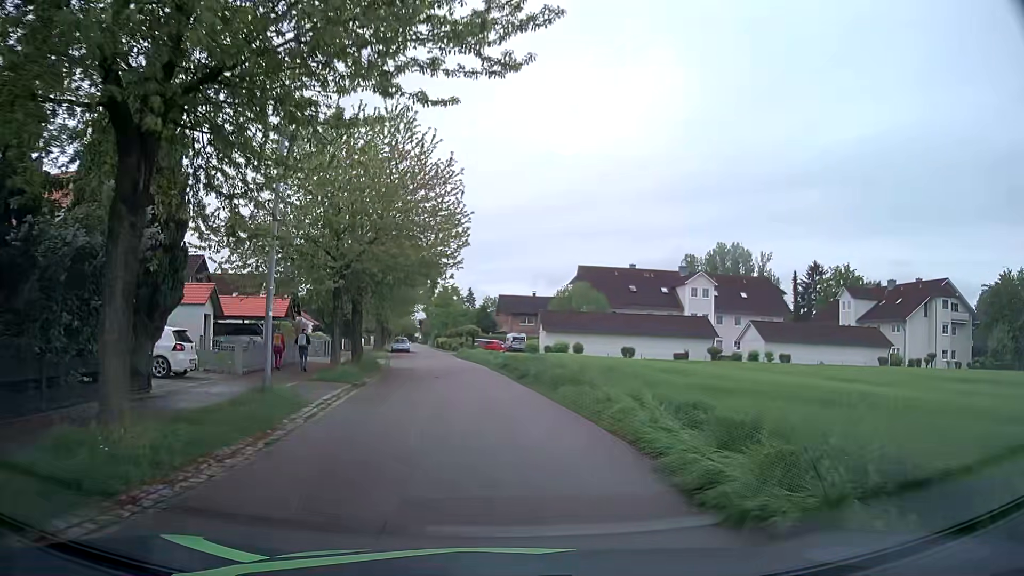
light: Day
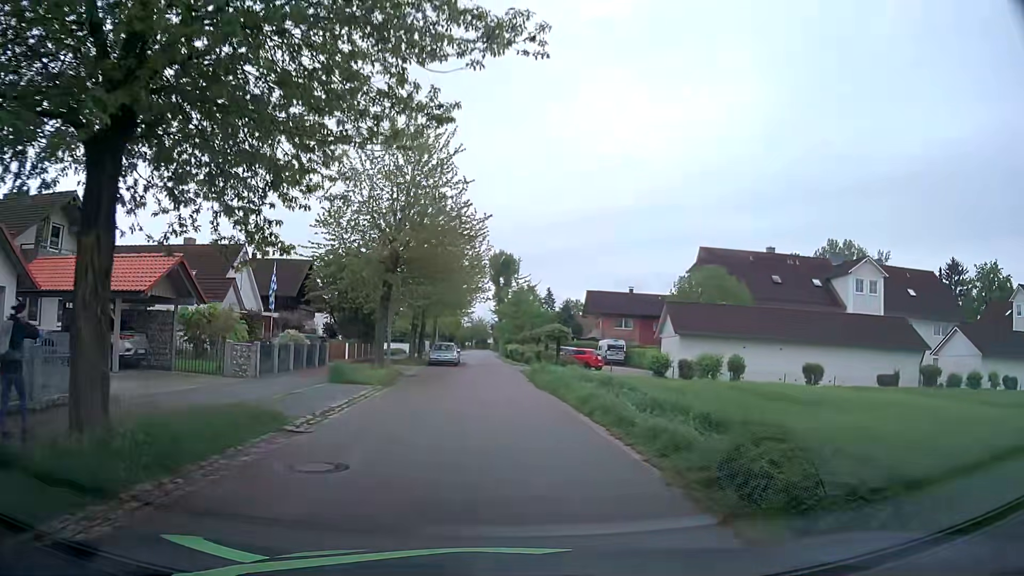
(-1.4, +23.1) m; -7°
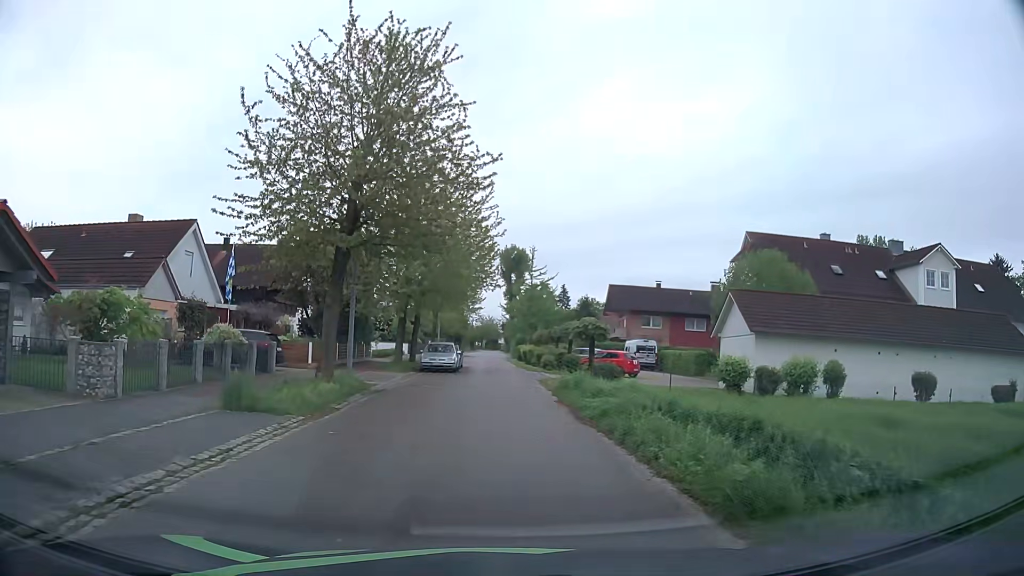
(0.0, +9.2) m; -1°
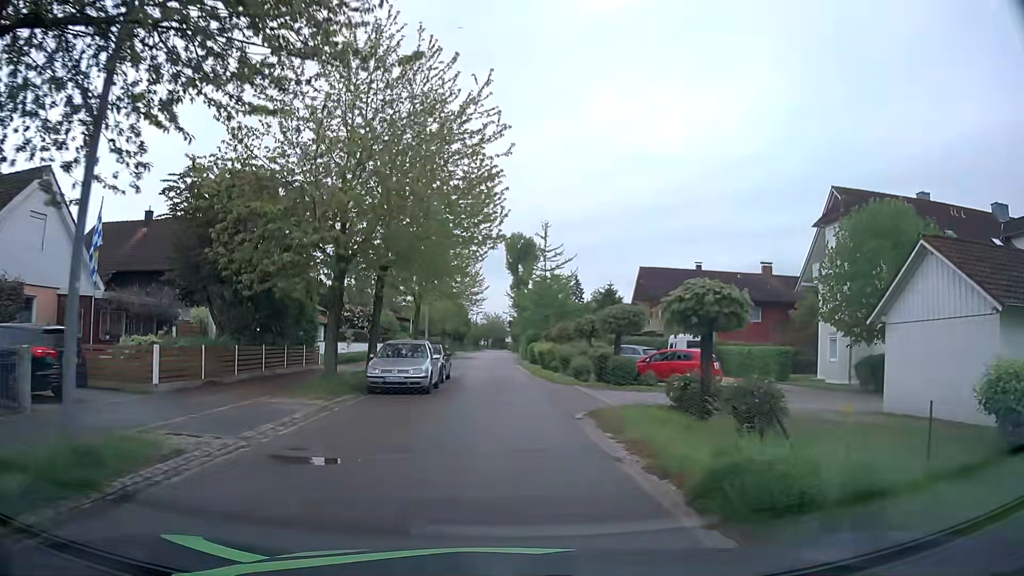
(-0.1, +13.9) m; -1°
(0, +10) (0, +20) (0, +30) (-1, +40) (-1, +50) (-1, +60) (-1, +70) (-1, +80) (-1, +90) (-1, +100) m
